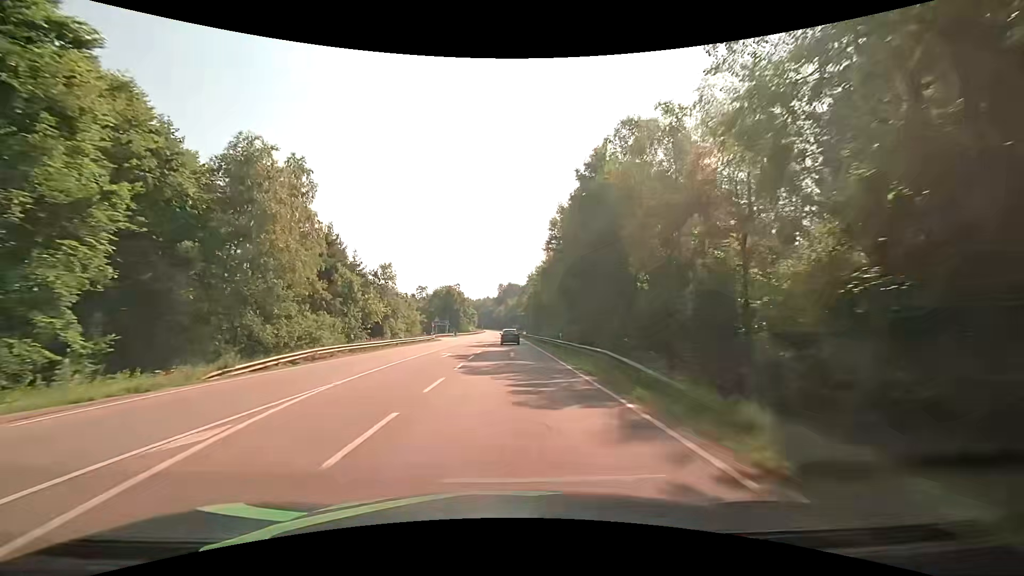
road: secondary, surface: asphalt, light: Day
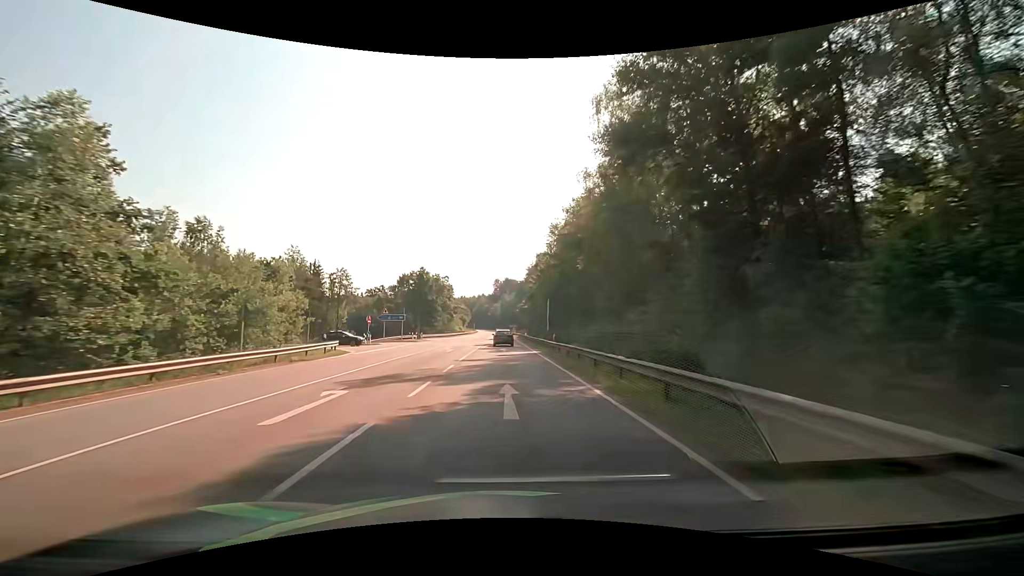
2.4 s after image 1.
(+0.2, +42.9) m; 0°
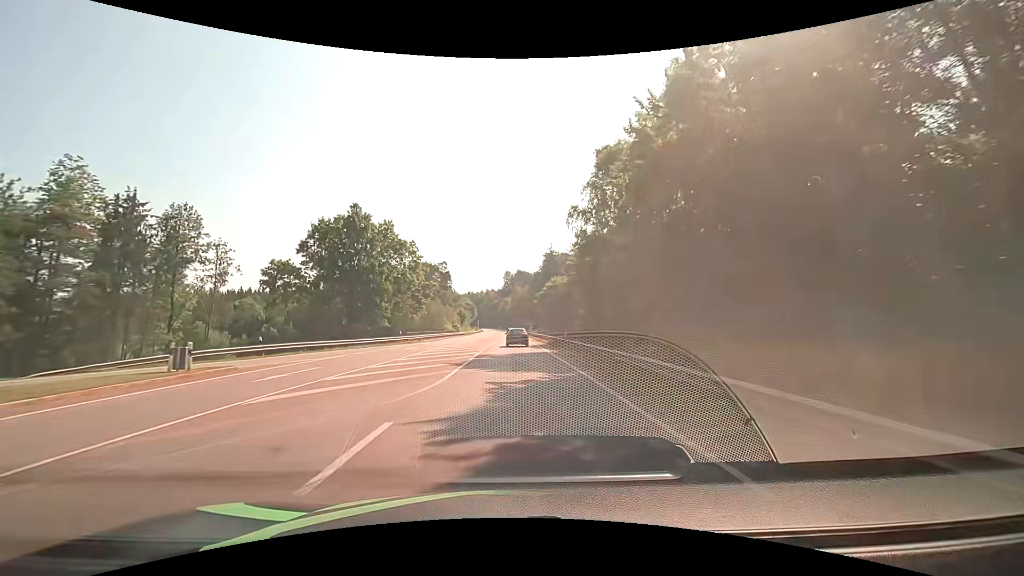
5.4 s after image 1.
(-0.3, +53.3) m; -1°
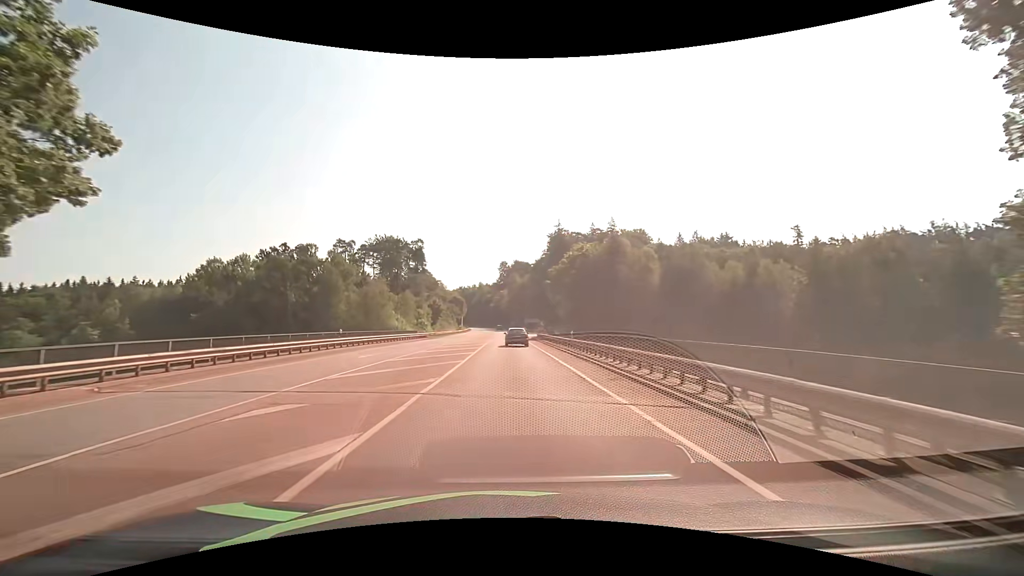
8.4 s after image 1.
(+0.2, +50.1) m; 0°
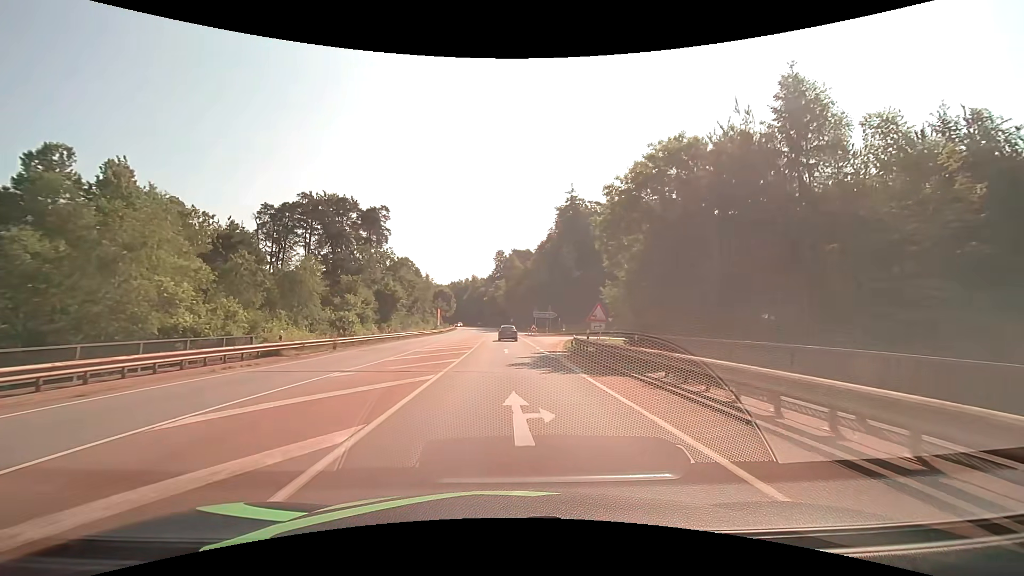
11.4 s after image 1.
(0.0, +43.0) m; 0°
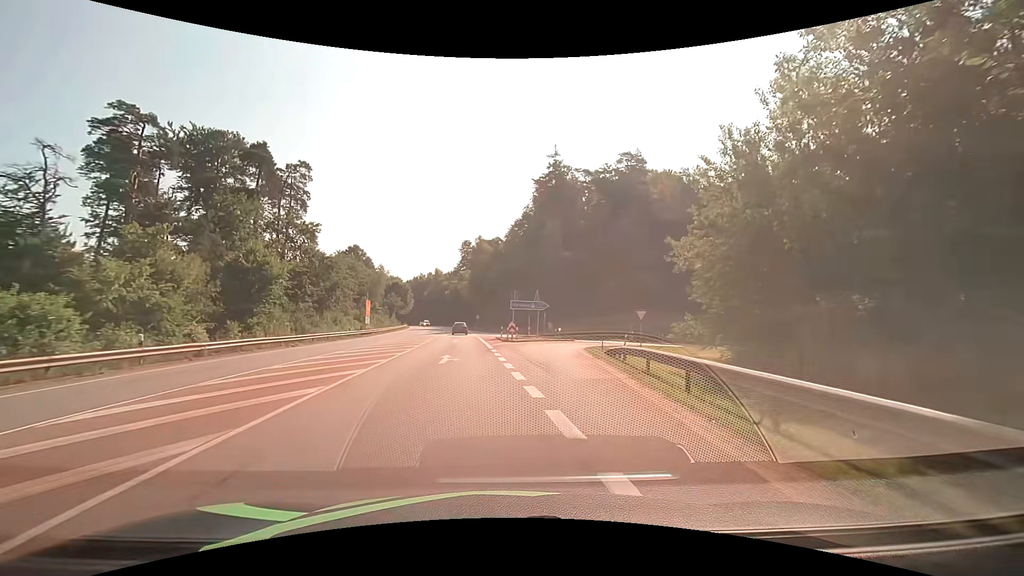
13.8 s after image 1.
(+0.7, +29.0) m; +4°
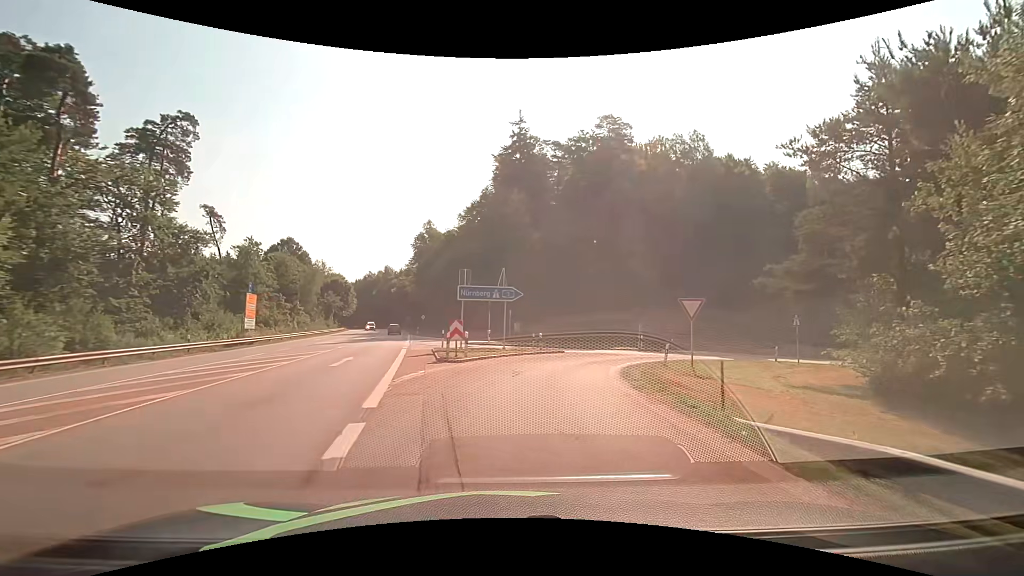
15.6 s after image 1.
(+0.6, +18.5) m; +5°
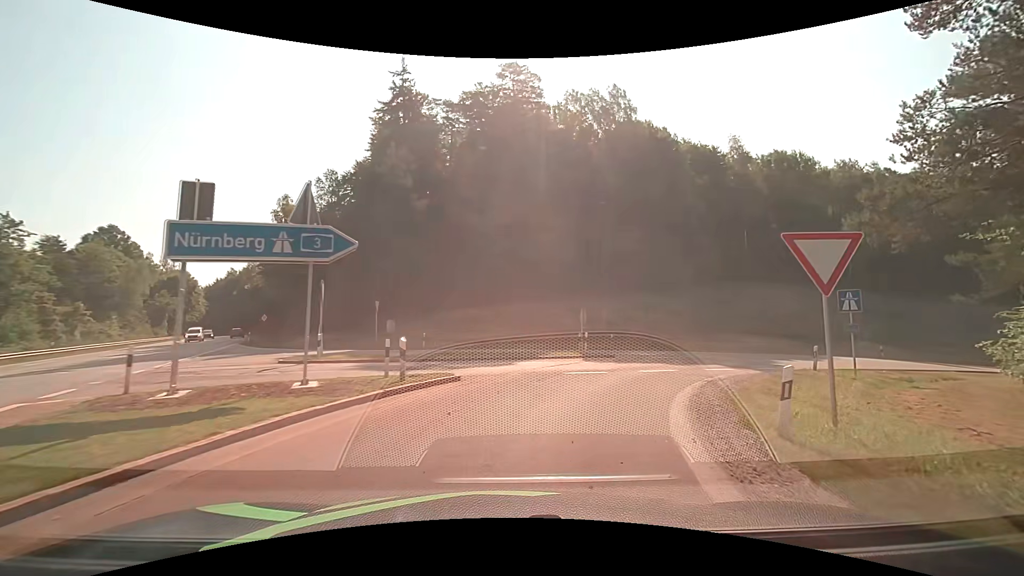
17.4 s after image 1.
(+1.3, +15.7) m; +12°
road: motorway_link
(+1, +10) (+6, +19) (+13, +26) (+21, +31) (+30, +36) (+39, +40) (+49, +43) (+58, +46) (+68, +49) (+78, +50) m
